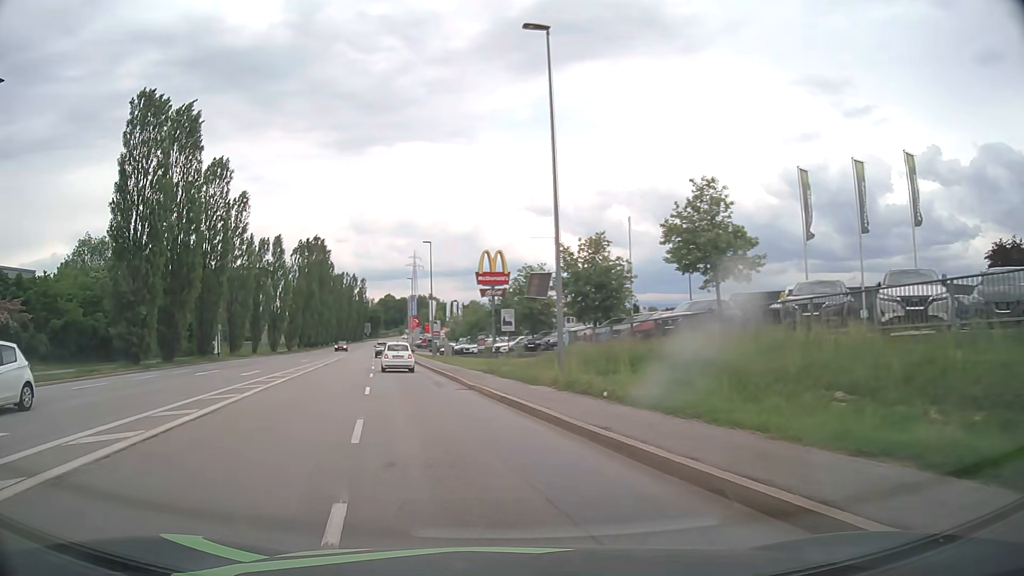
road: tertiary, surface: asphalt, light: Day
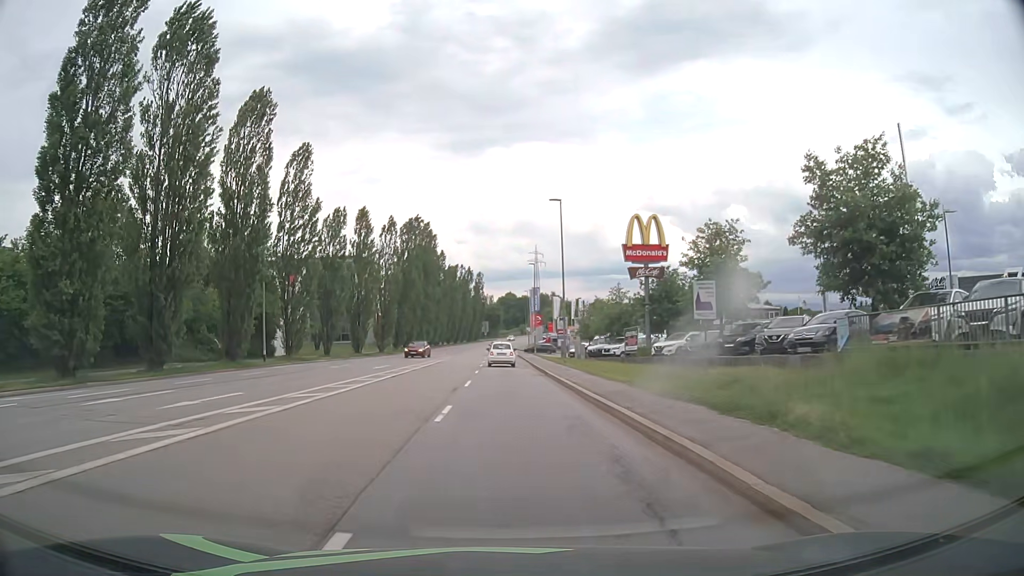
(-2.6, +17.2) m; -12°
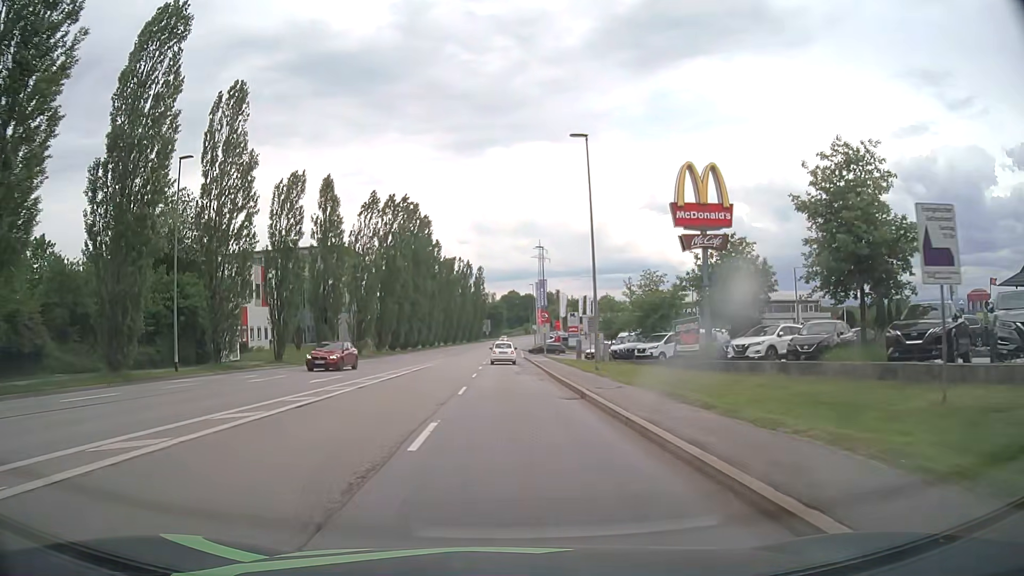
(-0.1, +13.3) m; 0°
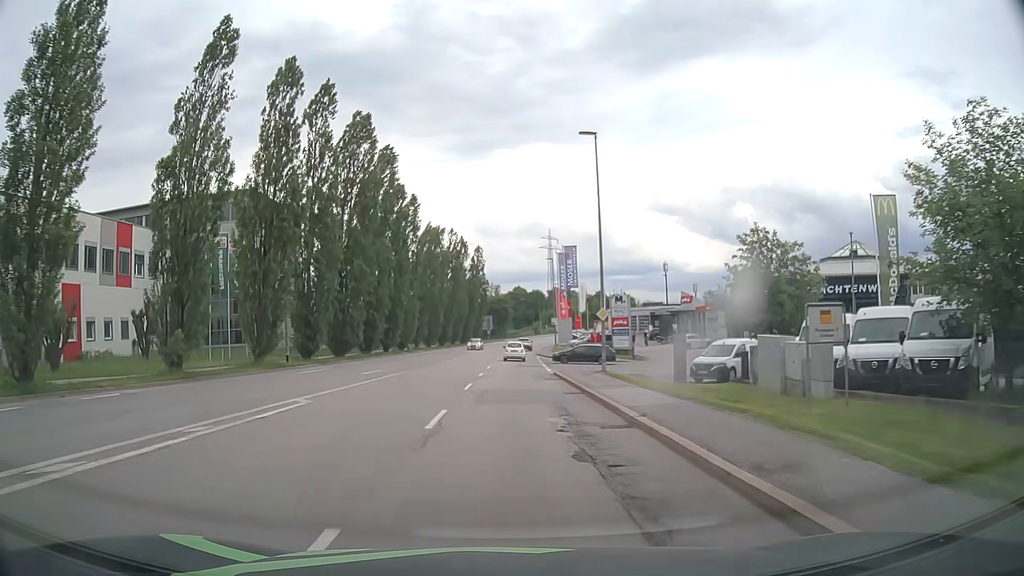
(-0.2, +35.3) m; 0°
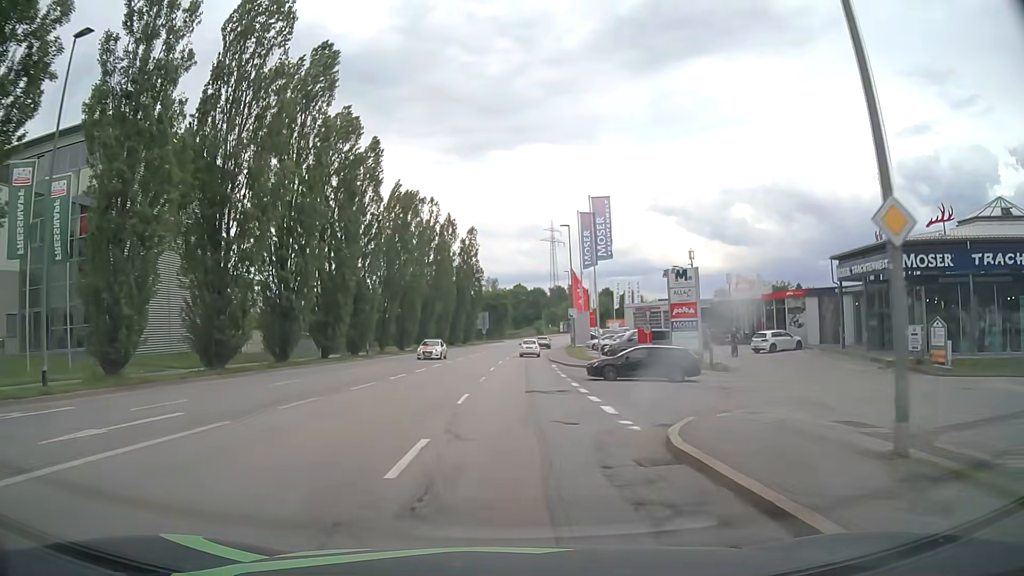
(0.0, +22.1) m; 0°
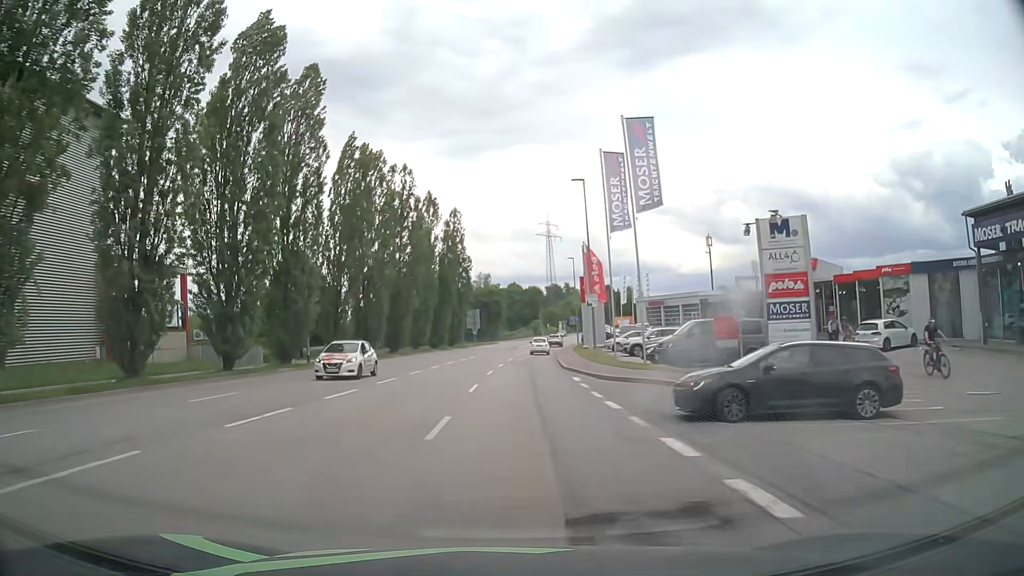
(-0.1, +15.2) m; 0°
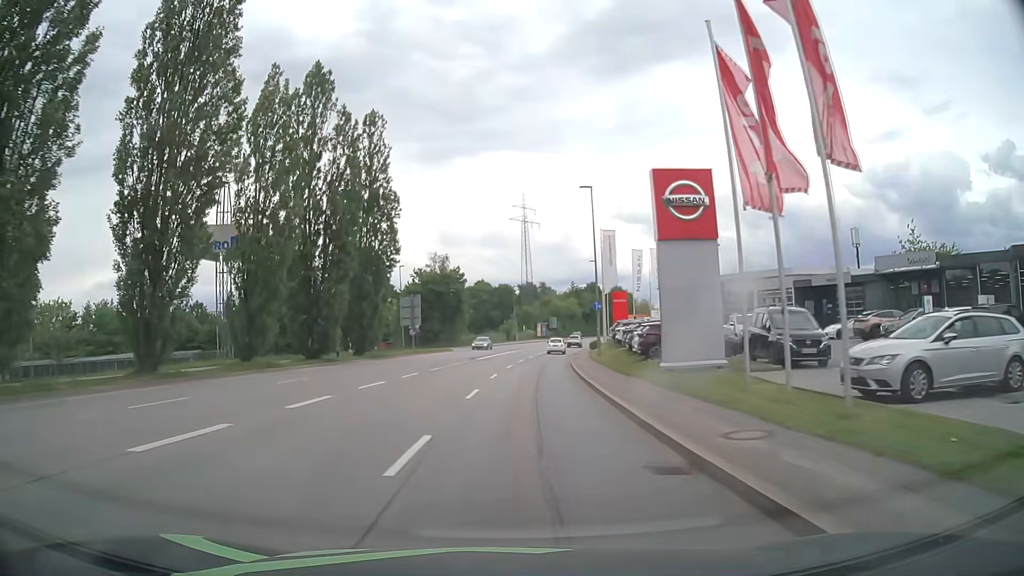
(+0.9, +38.9) m; +2°
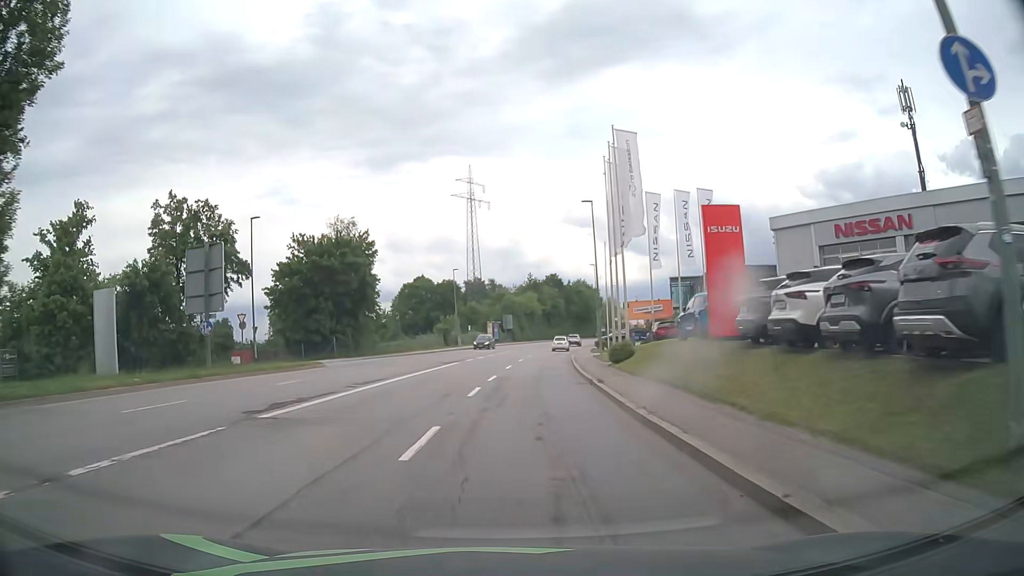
(+1.6, +35.7) m; +4°
(0, +10) (+1, +20) (+2, +30) (+2, +40) (+3, +50) (+4, +60) (+6, +70) (+7, +80) (+9, +89) (+11, +99) m
